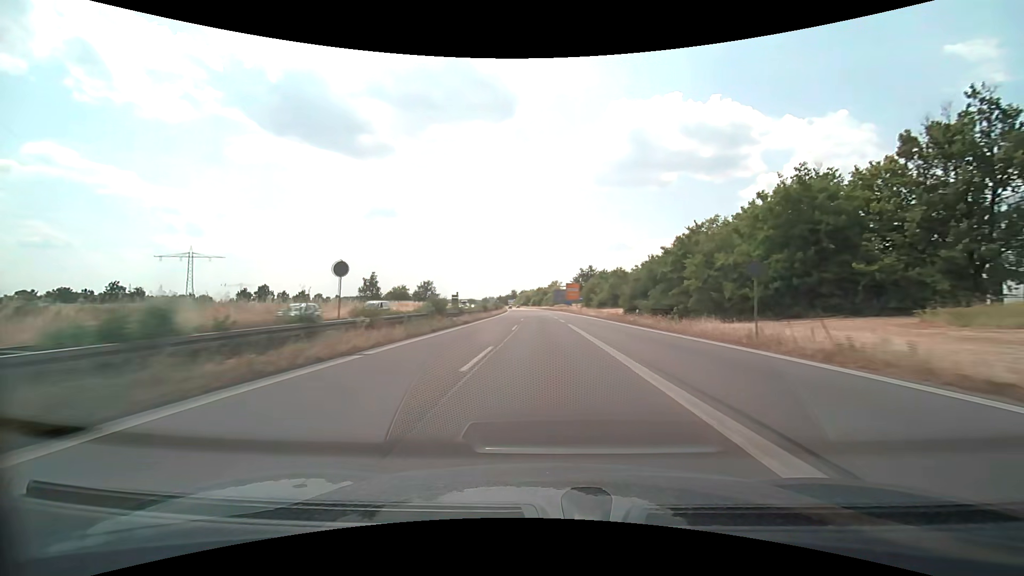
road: trunk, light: Day
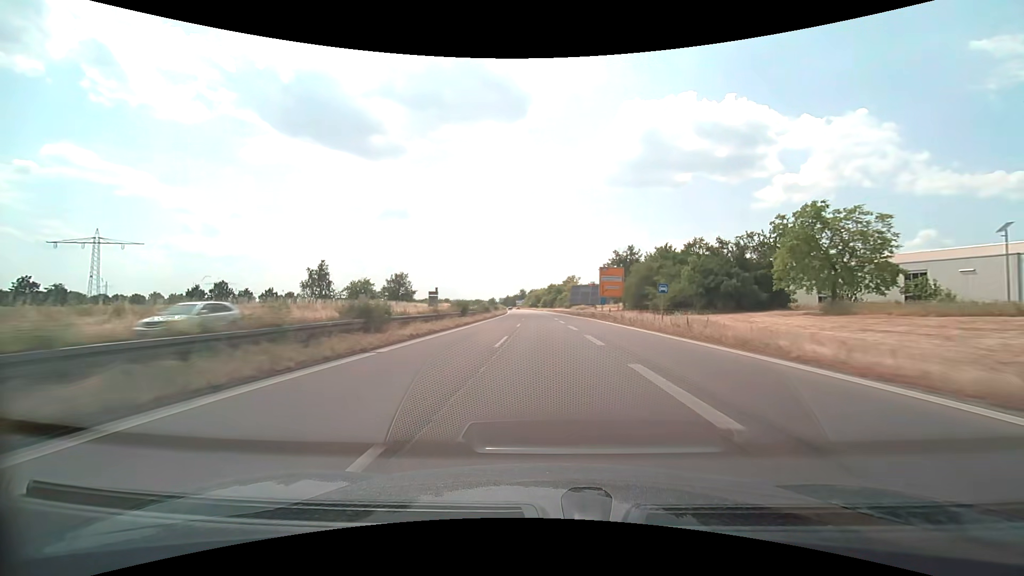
(-0.5, +47.4) m; -1°
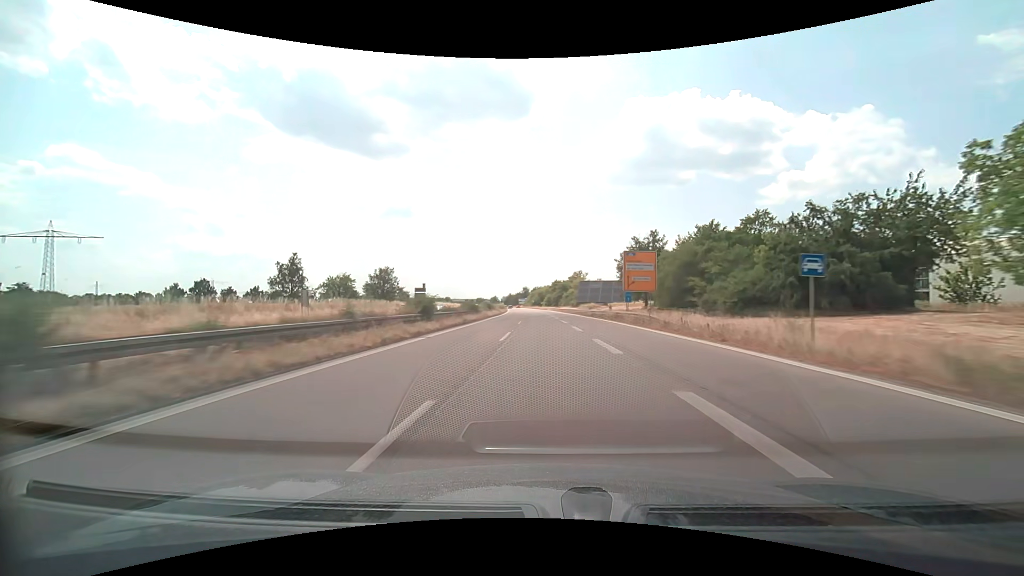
(0.0, +15.8) m; 0°
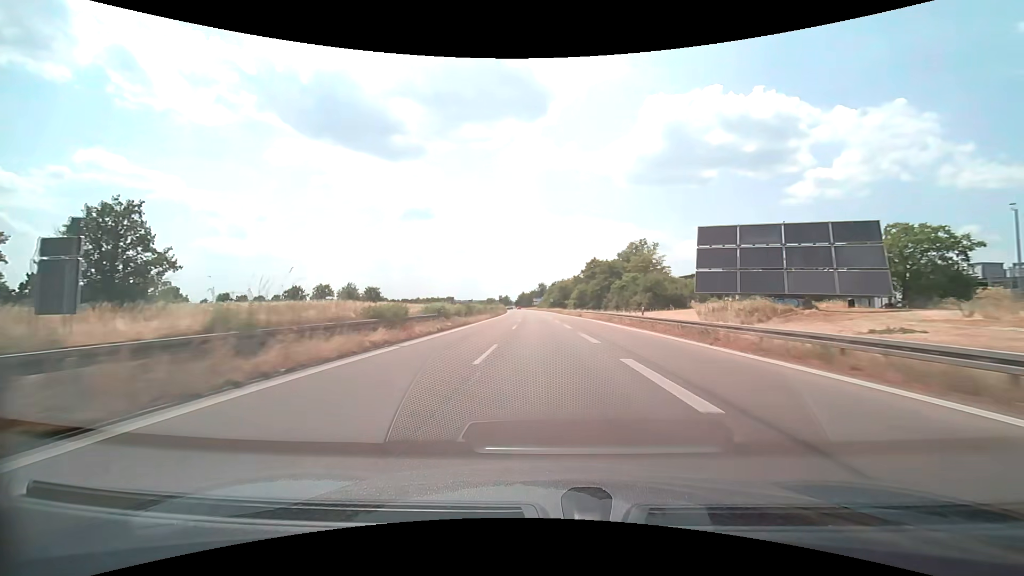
(-1.7, +79.0) m; -2°
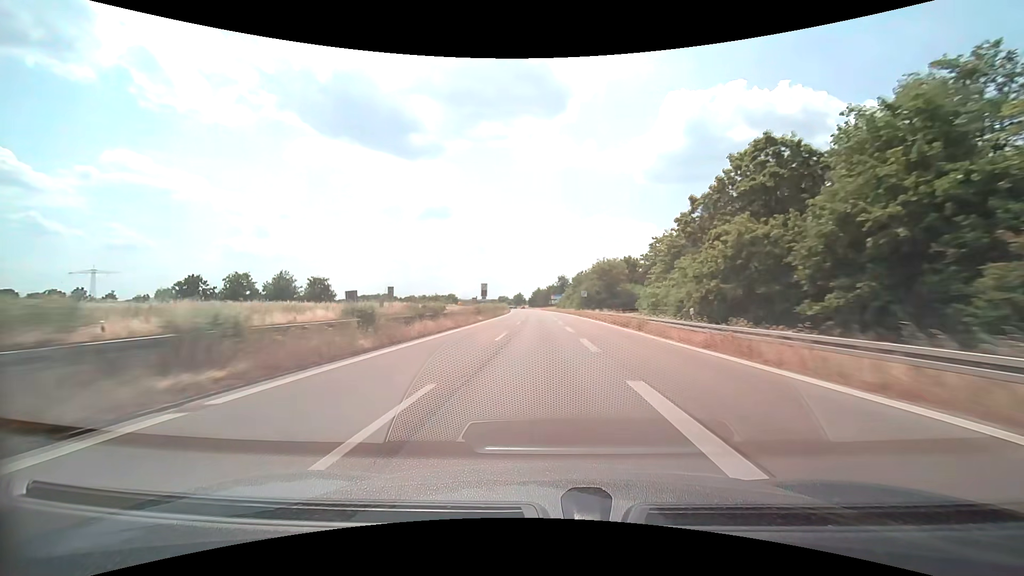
(-1.0, +63.2) m; -2°
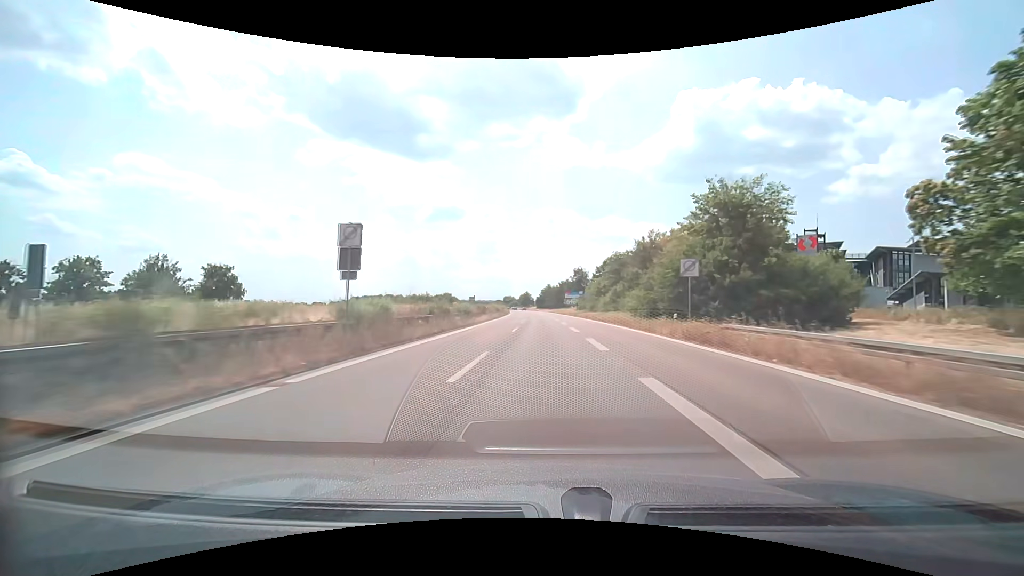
(-0.5, +47.4) m; -1°
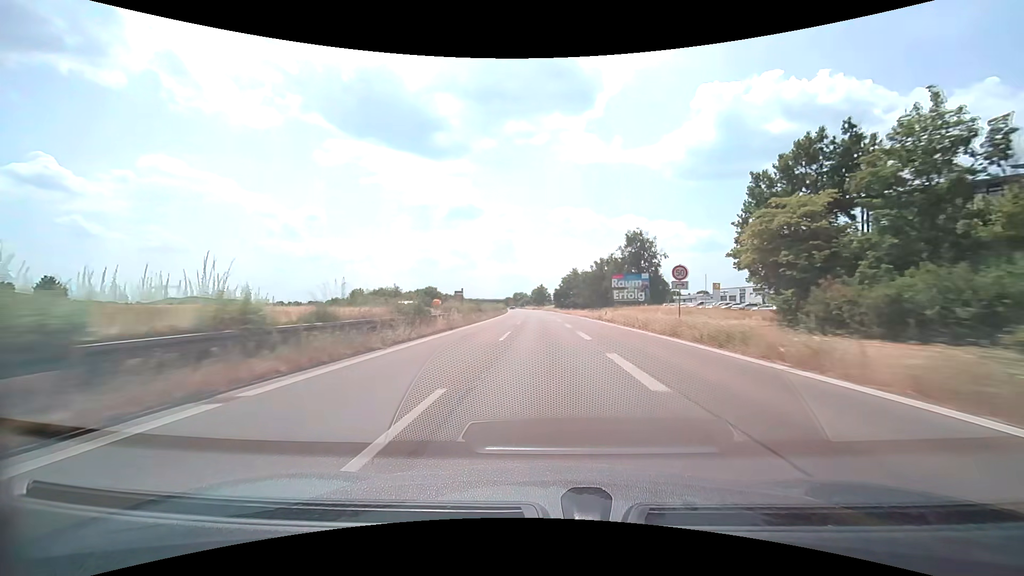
(-1.6, +79.0) m; -2°
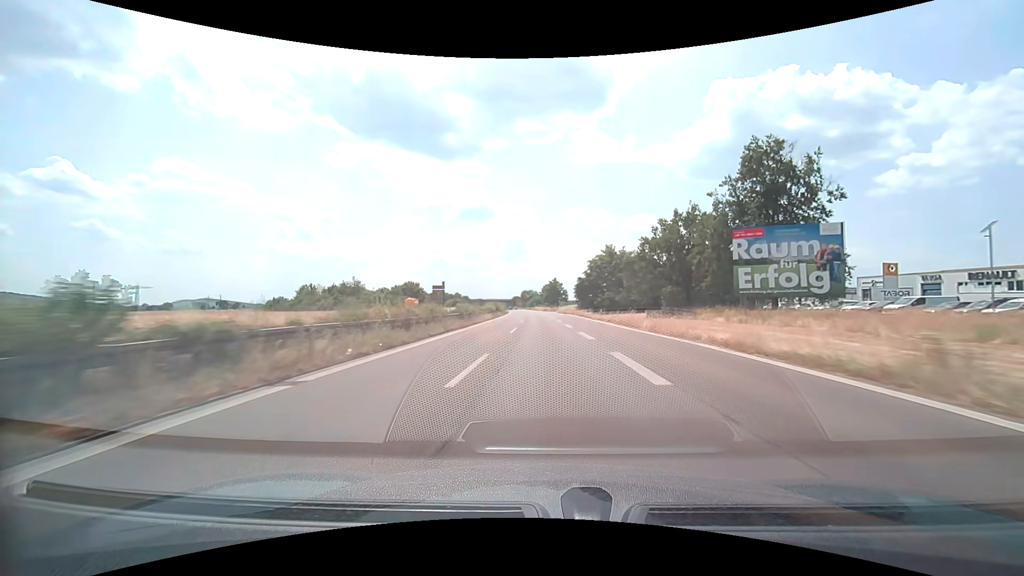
(-0.6, +47.4) m; -1°
(0, +10) (0, +20) (0, +30) (0, +40) (-1, +50) (-1, +60) (-1, +70) (-2, +80) (-2, +90) (-2, +100) m
